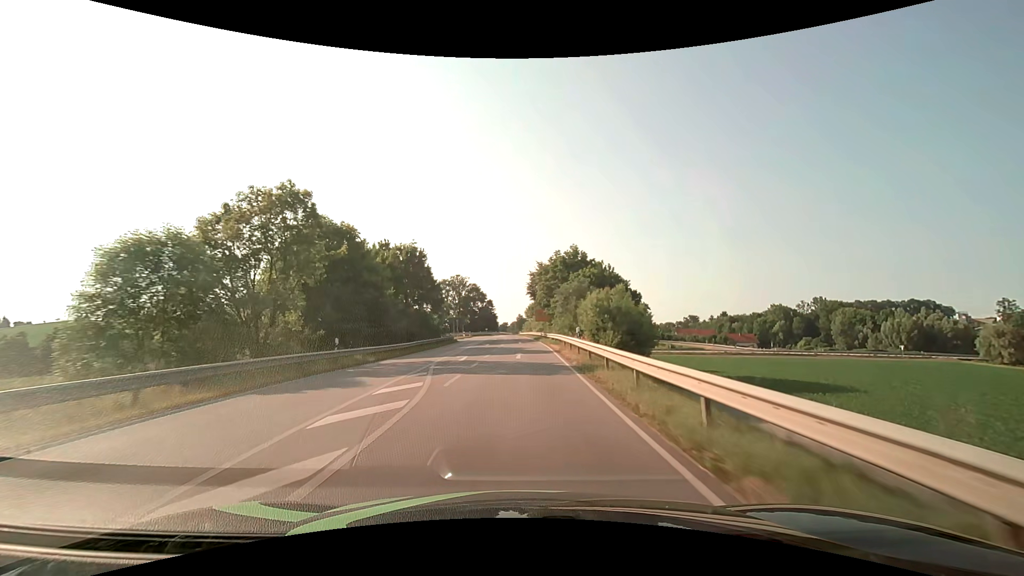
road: secondary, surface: asphalt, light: Day
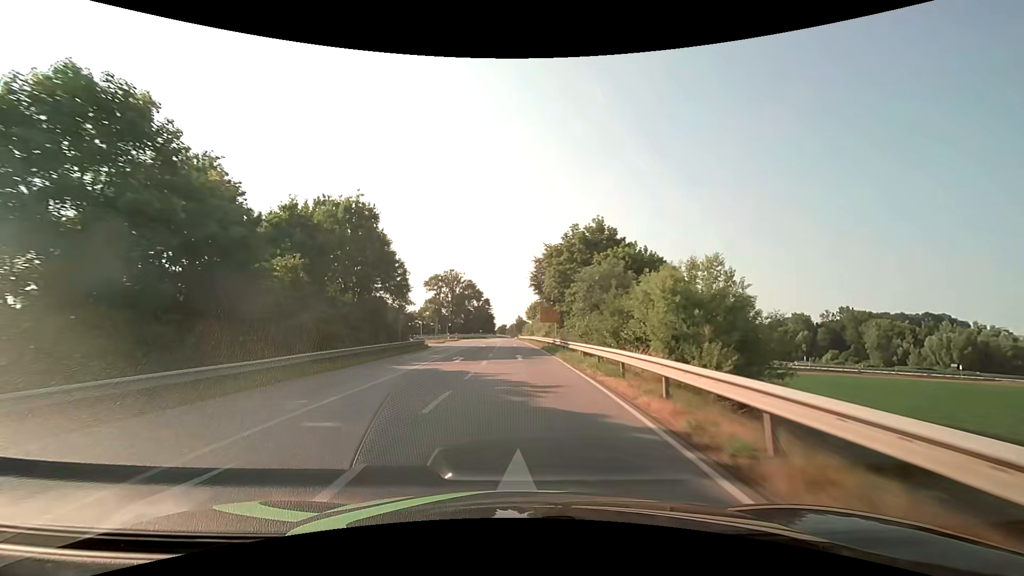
(0.0, +21.3) m; 0°
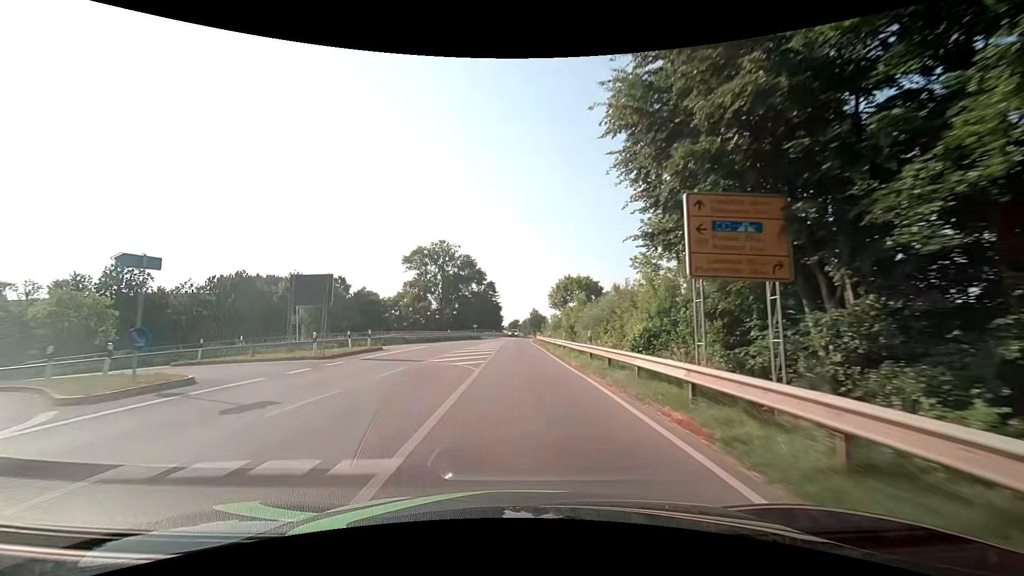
(-0.6, +53.6) m; -1°
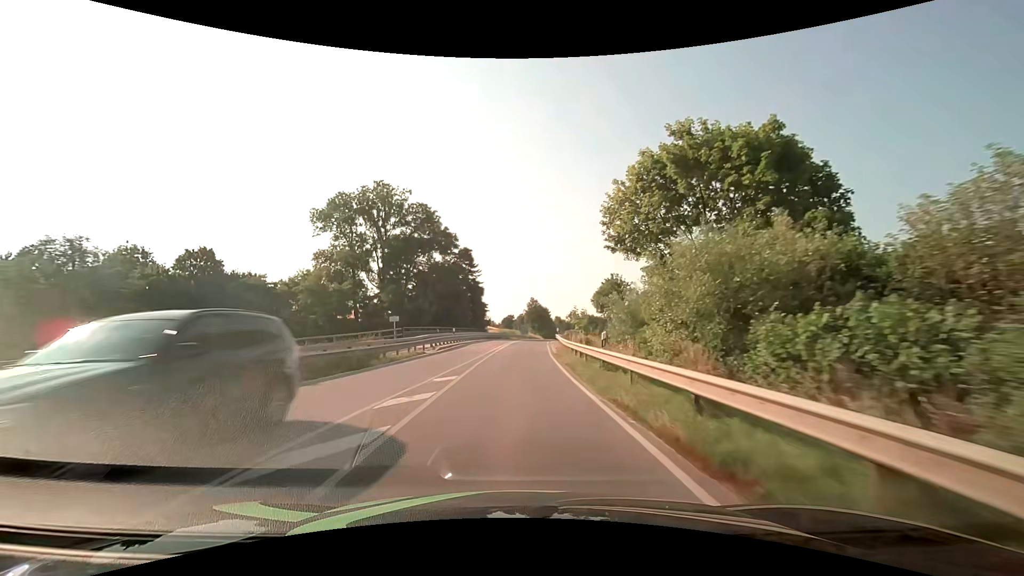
(+0.3, +53.9) m; +1°
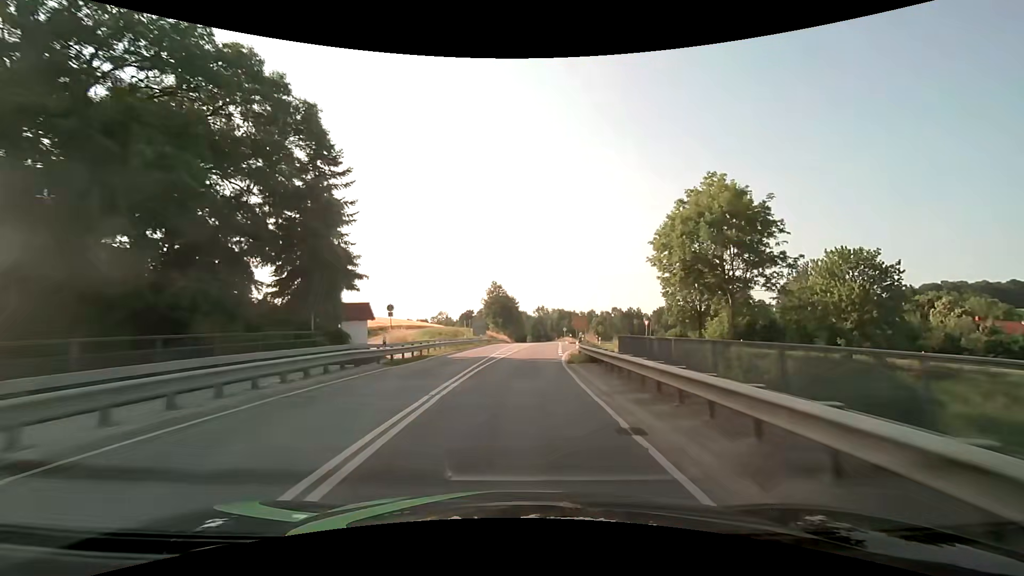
(+1.3, +54.0) m; +4°
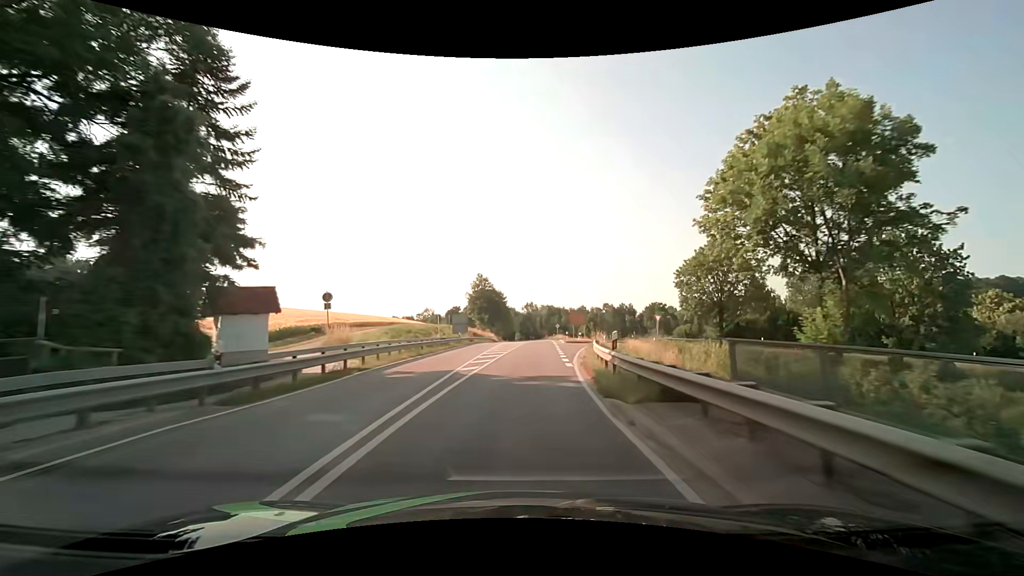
(+0.1, +10.8) m; +2°
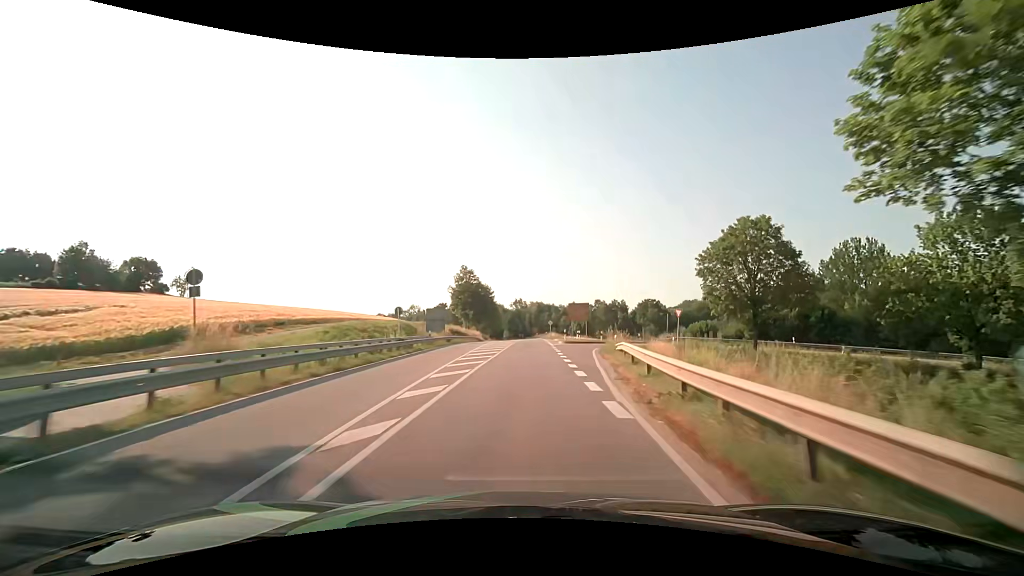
(+0.1, +10.8) m; +1°
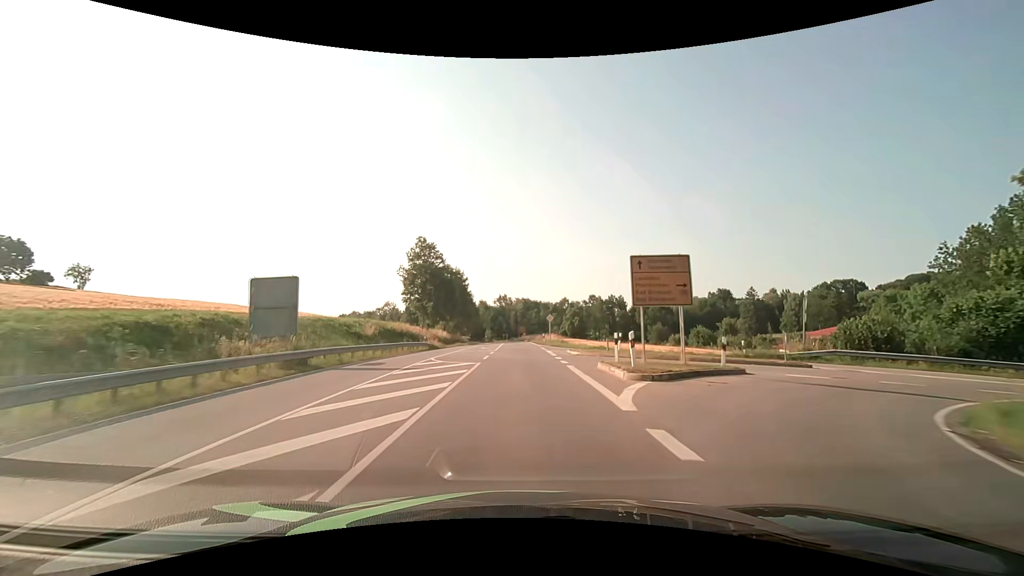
(+0.6, +32.7) m; +2°
(0, +10) (0, +20) (0, +30) (0, +40) (0, +50) (0, +60) (-1, +70) (-1, +80) (-1, +90) (-2, +100) m
